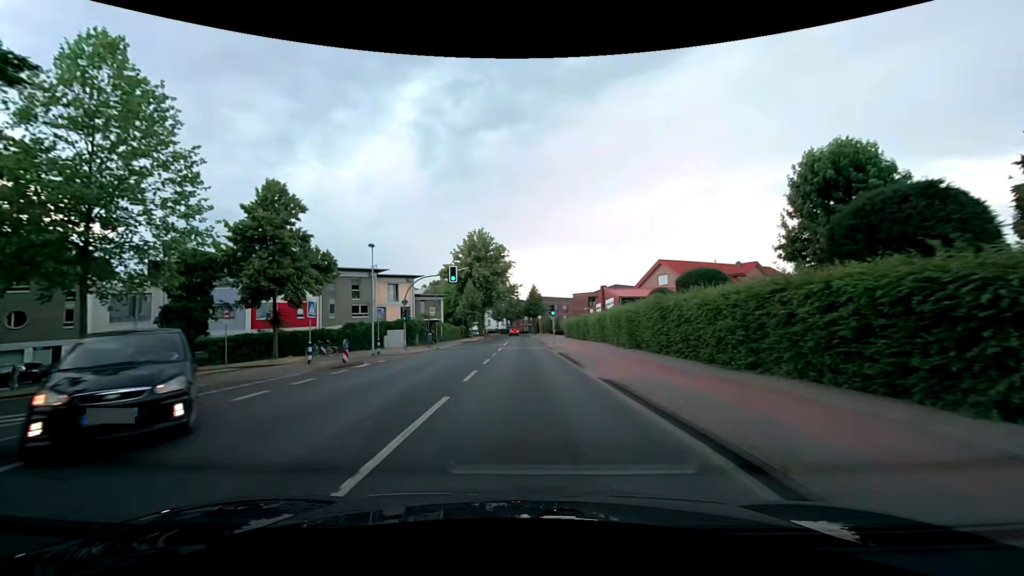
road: secondary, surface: asphalt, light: Day
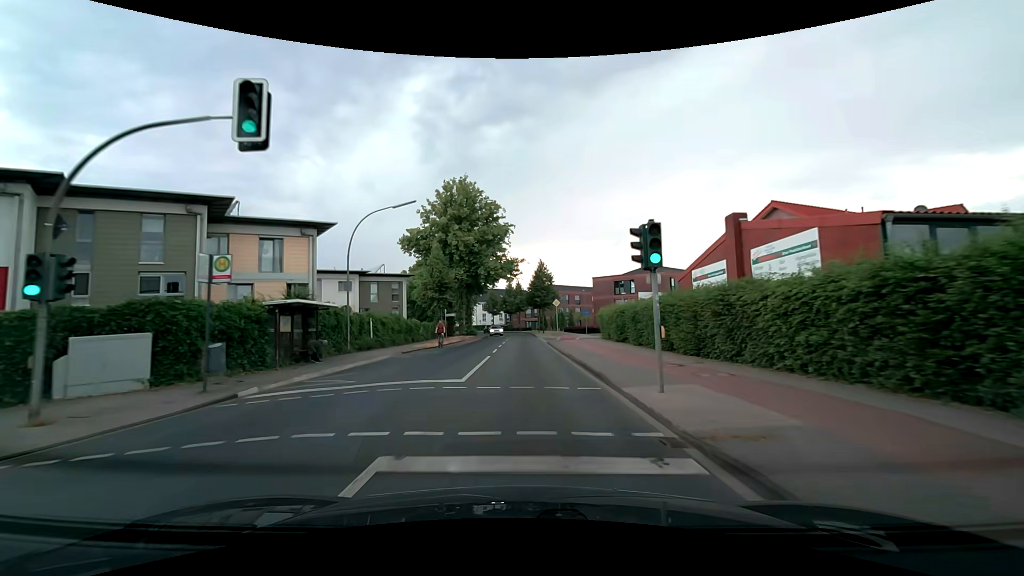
(0.0, +30.5) m; 0°
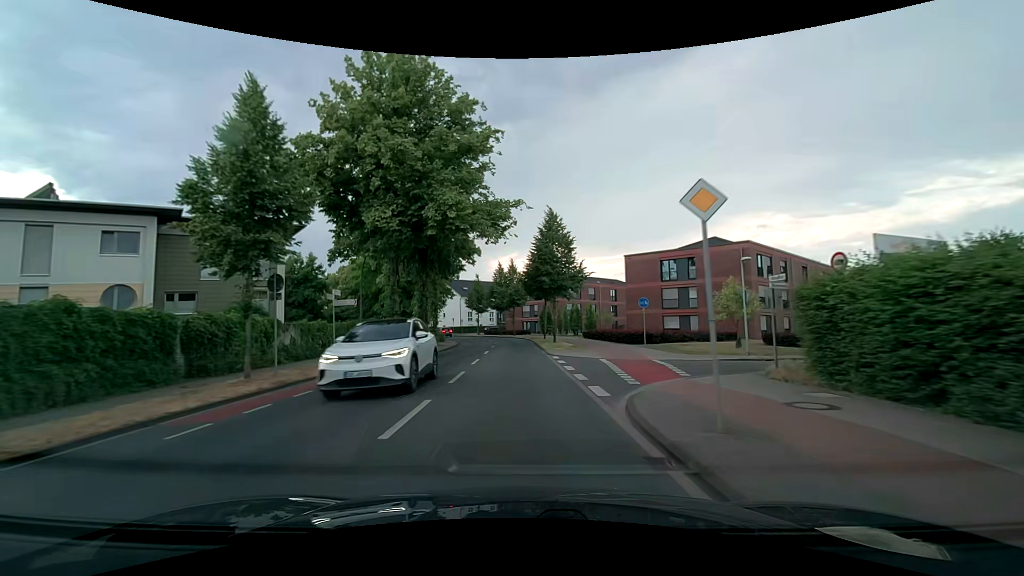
(+0.1, +30.6) m; 0°
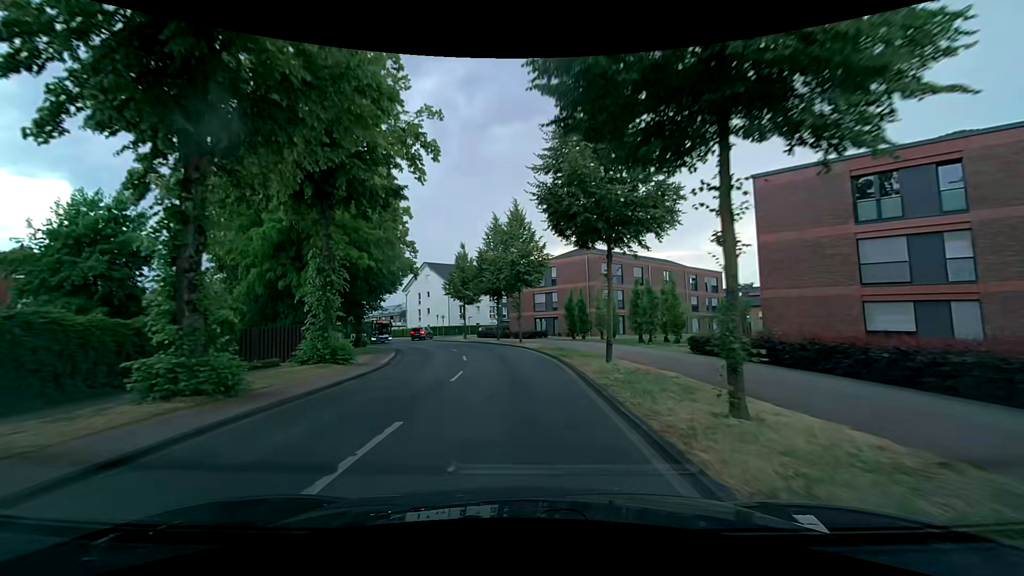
(-0.3, +30.6) m; -1°
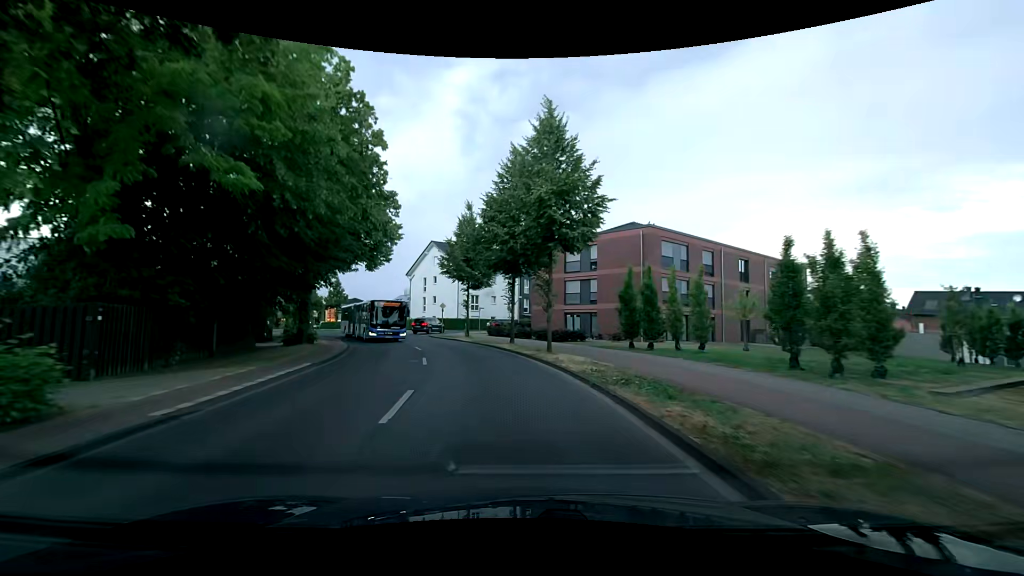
(-0.3, +15.3) m; -3°
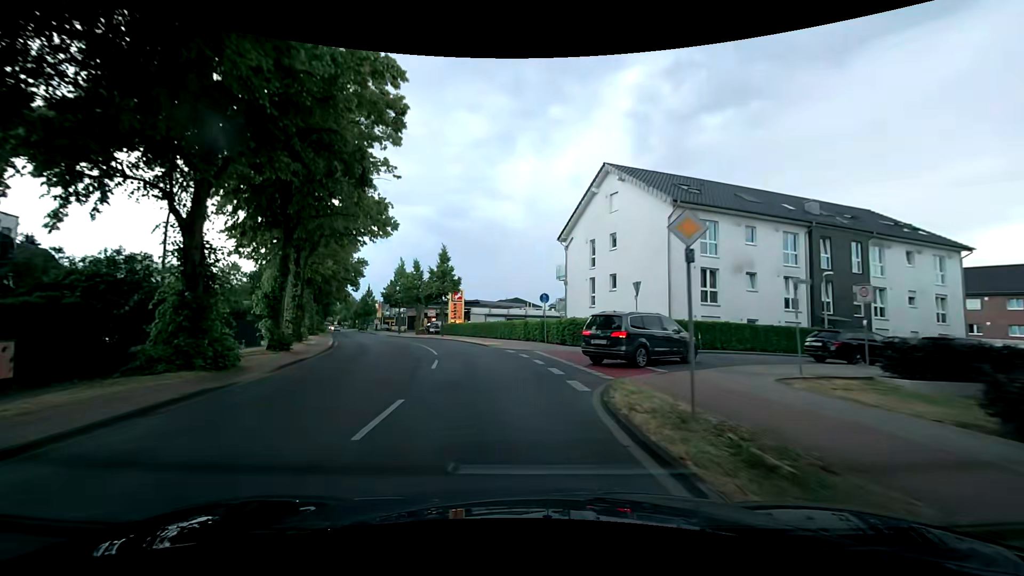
(-6.4, +37.3) m; -19°
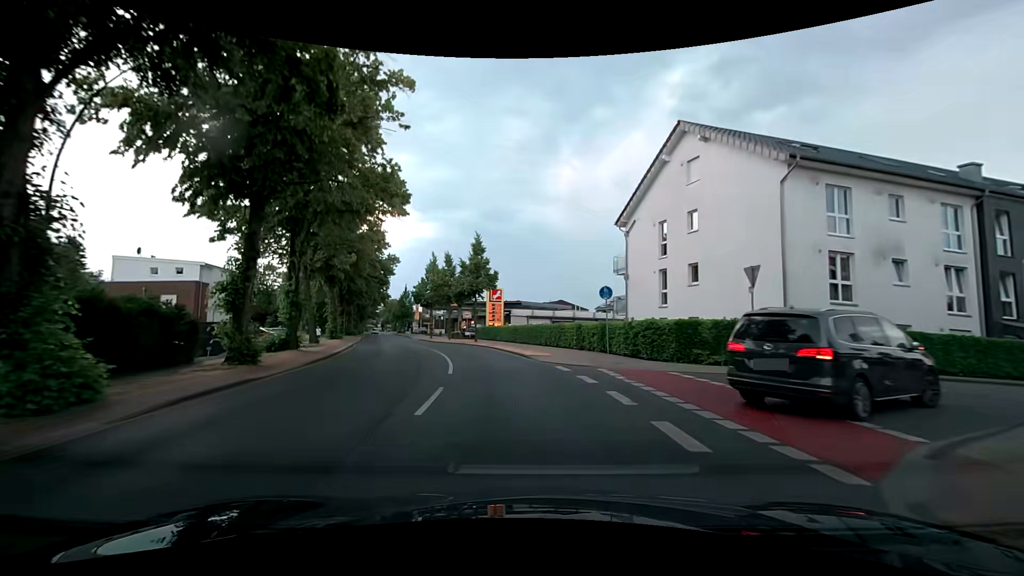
(-0.3, +7.6) m; -4°
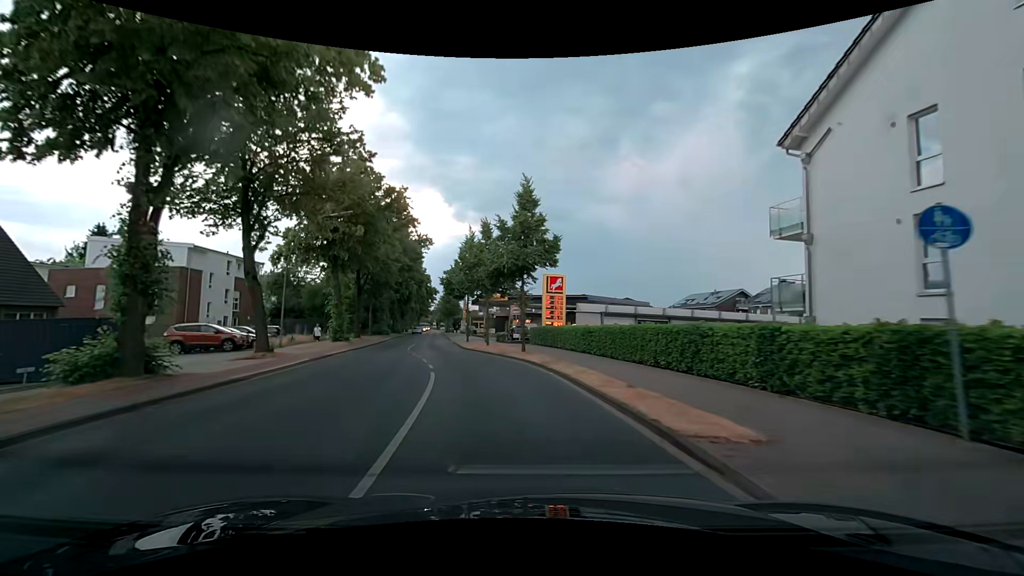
(-1.0, +15.1) m; -8°
(-1, +10) (-2, +20) (-5, +30) (-7, +39) (-8, +49) (-10, +59) (-12, +69) (-13, +79) (-15, +89) (-17, +98) m
